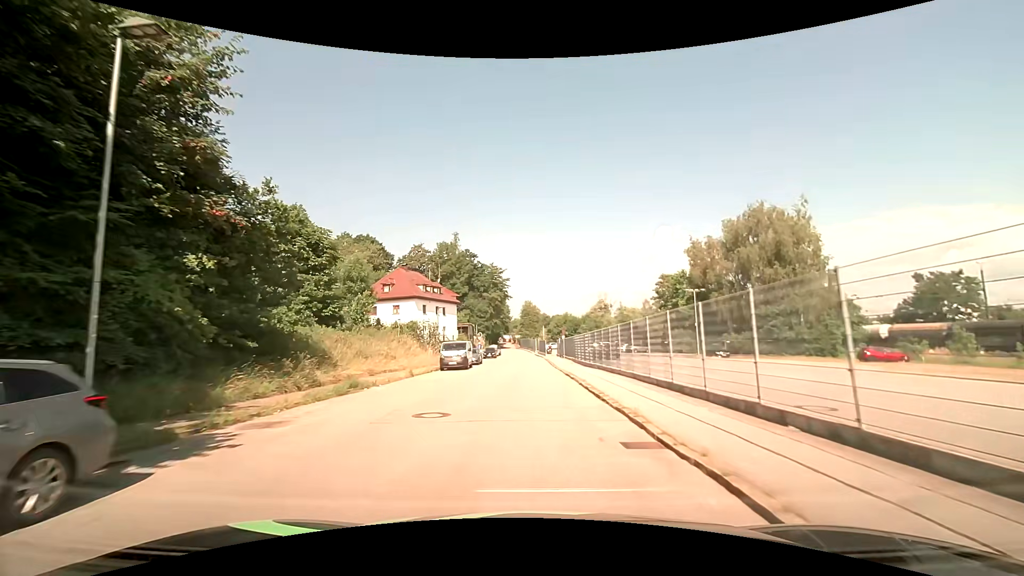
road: residential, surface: asphalt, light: Day
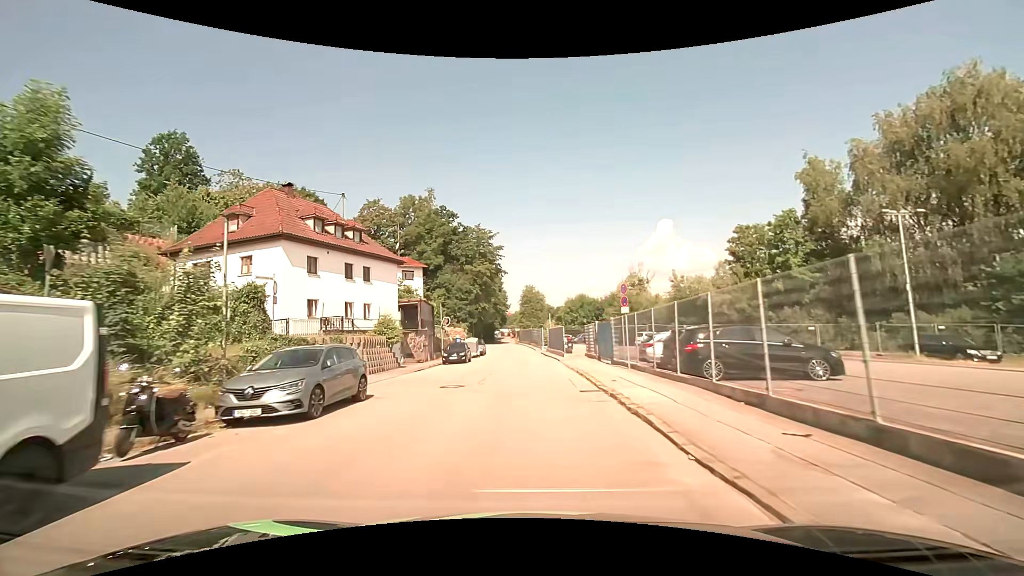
(-0.4, +33.2) m; 0°
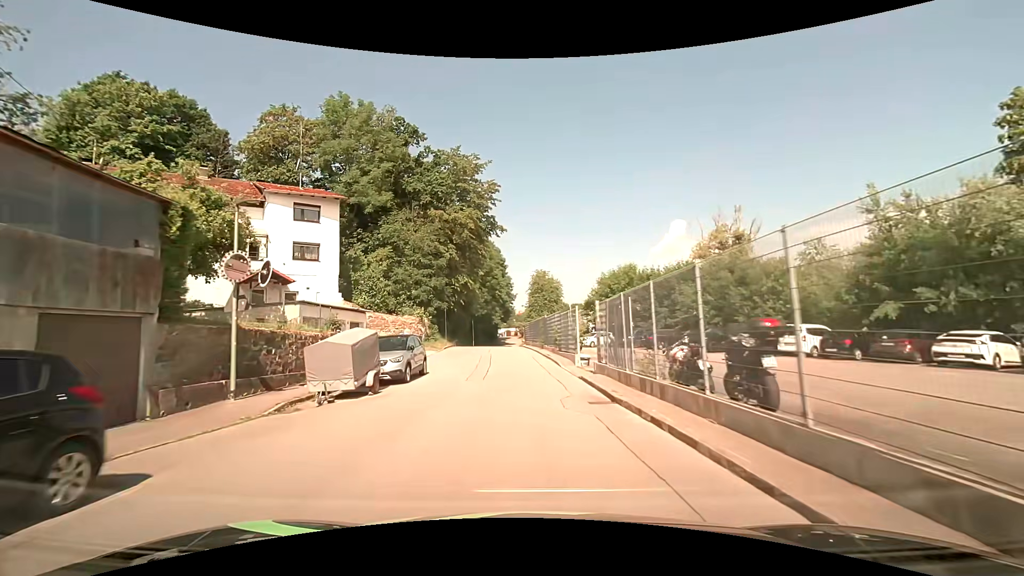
(-0.5, +32.9) m; -2°
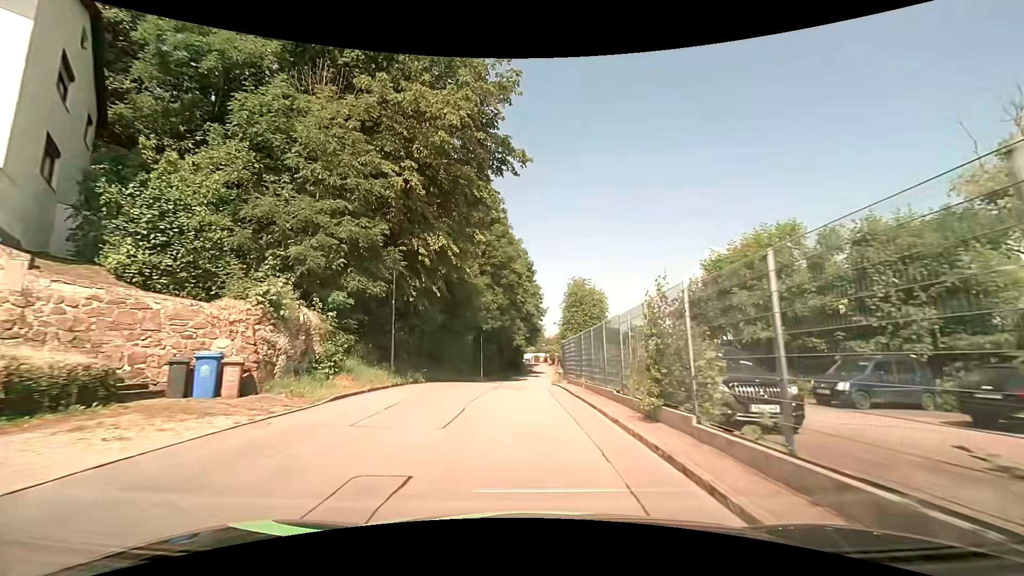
(-0.6, +25.4) m; -3°
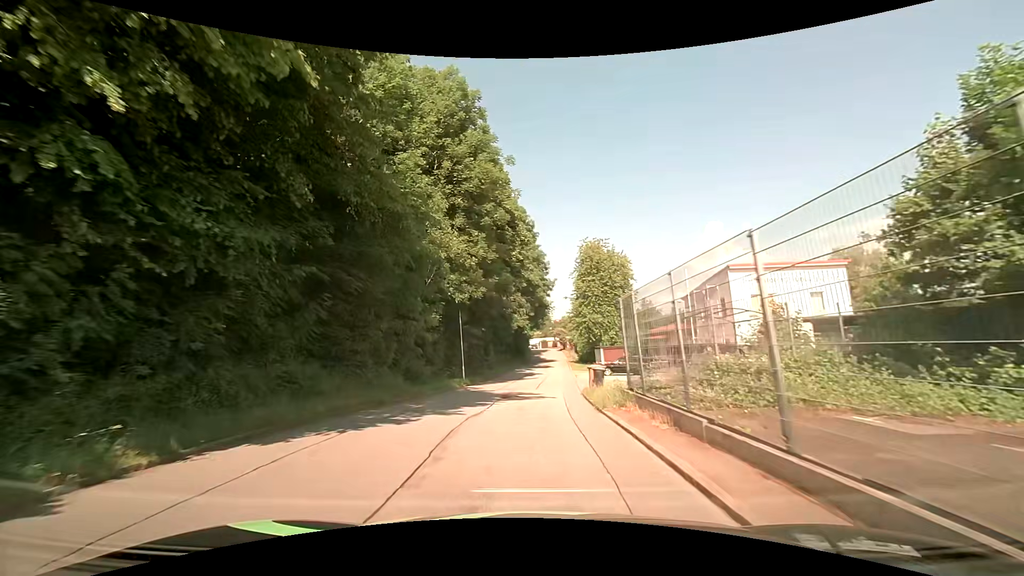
(-0.1, +18.1) m; -1°
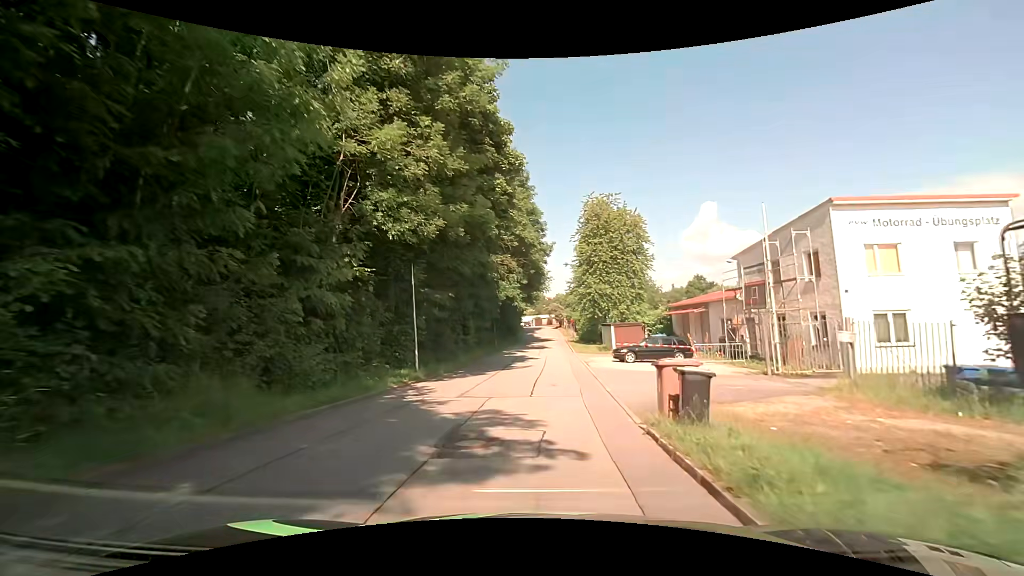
(0.0, +11.7) m; 0°
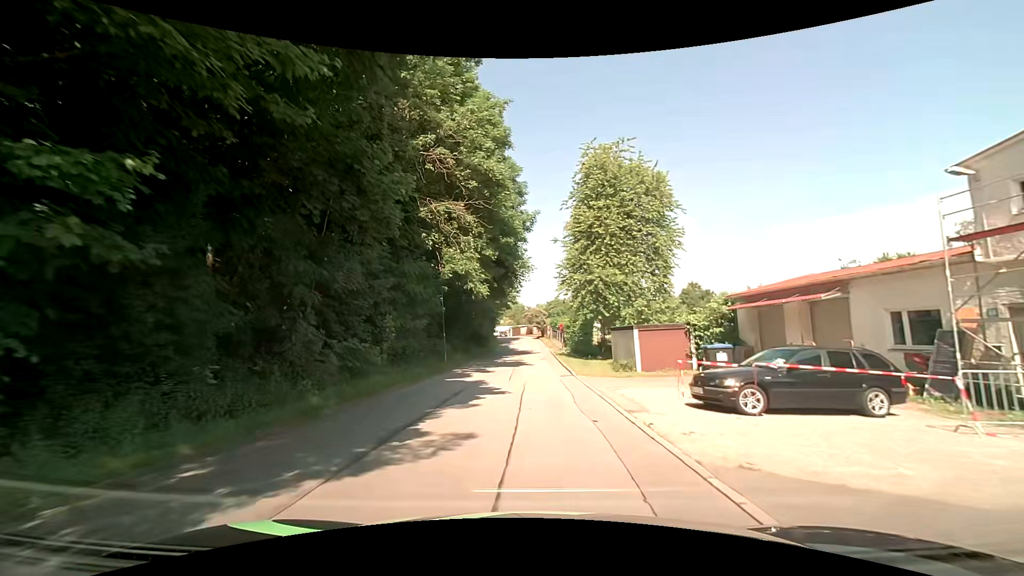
(+0.5, +17.7) m; +2°
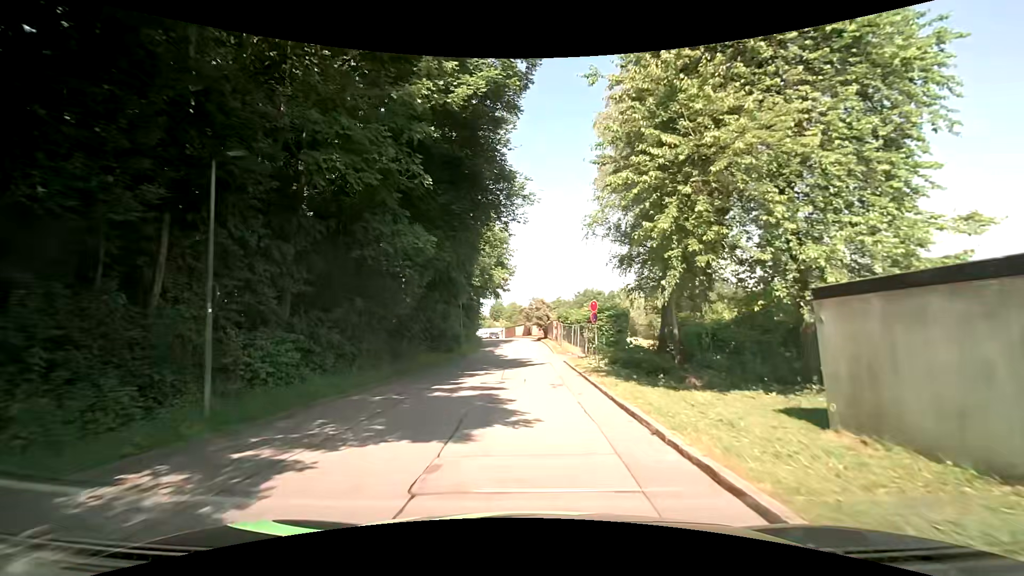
(0.0, +22.8) m; 0°
